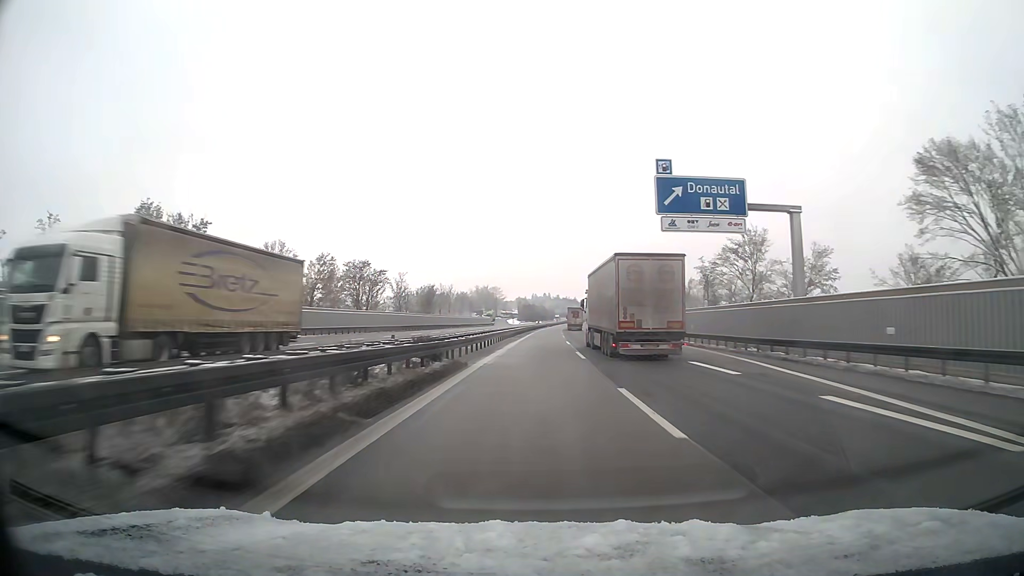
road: motorway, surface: asphalt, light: Day
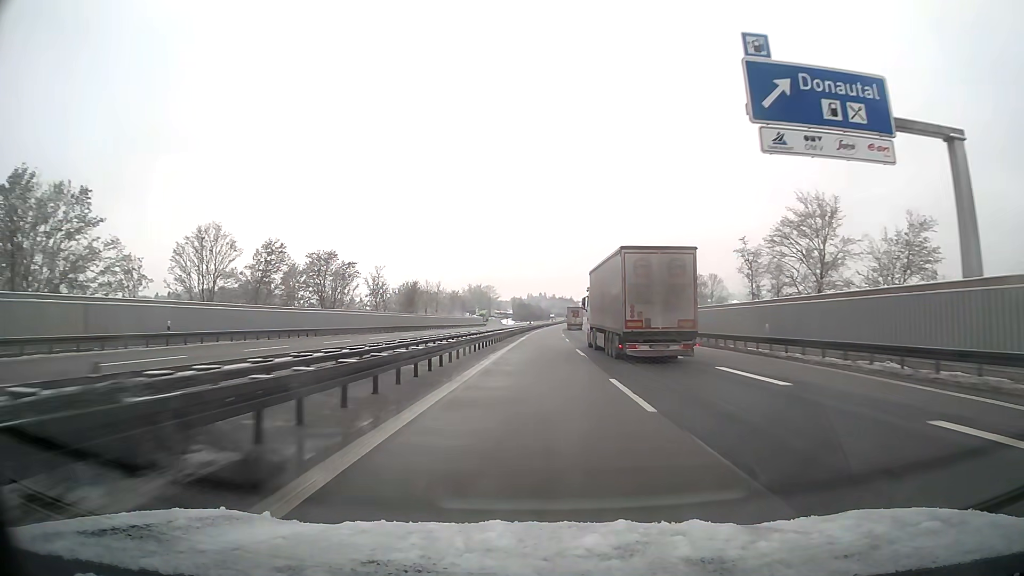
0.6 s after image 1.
(0.0, +15.8) m; 0°
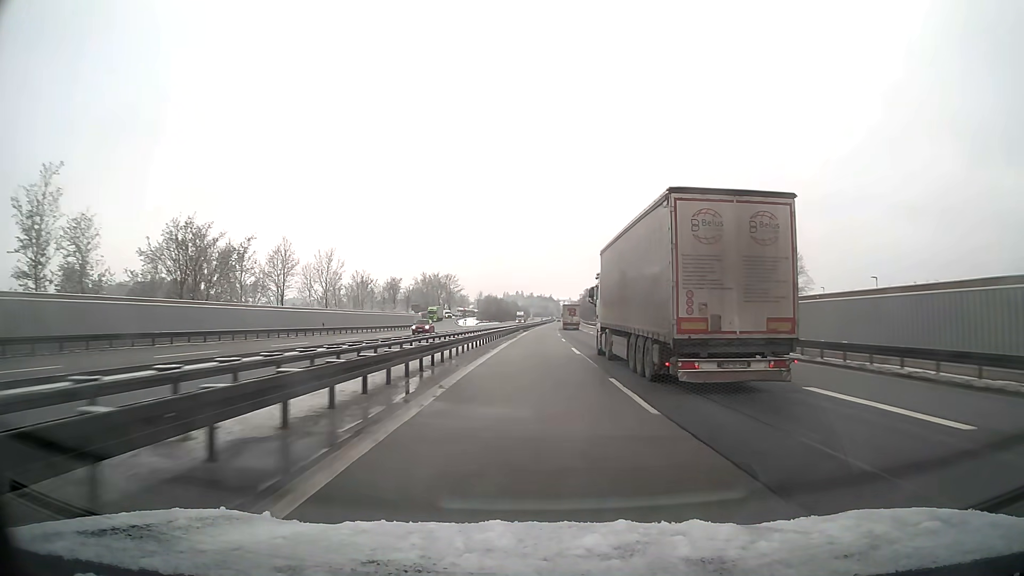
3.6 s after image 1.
(+1.4, +78.9) m; +2°
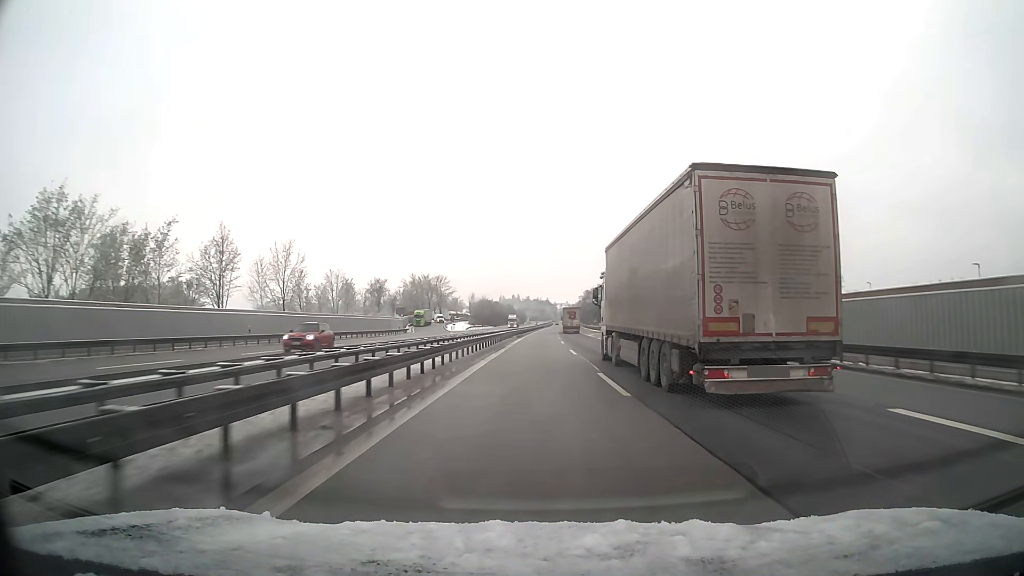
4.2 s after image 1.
(0.0, +15.8) m; 0°
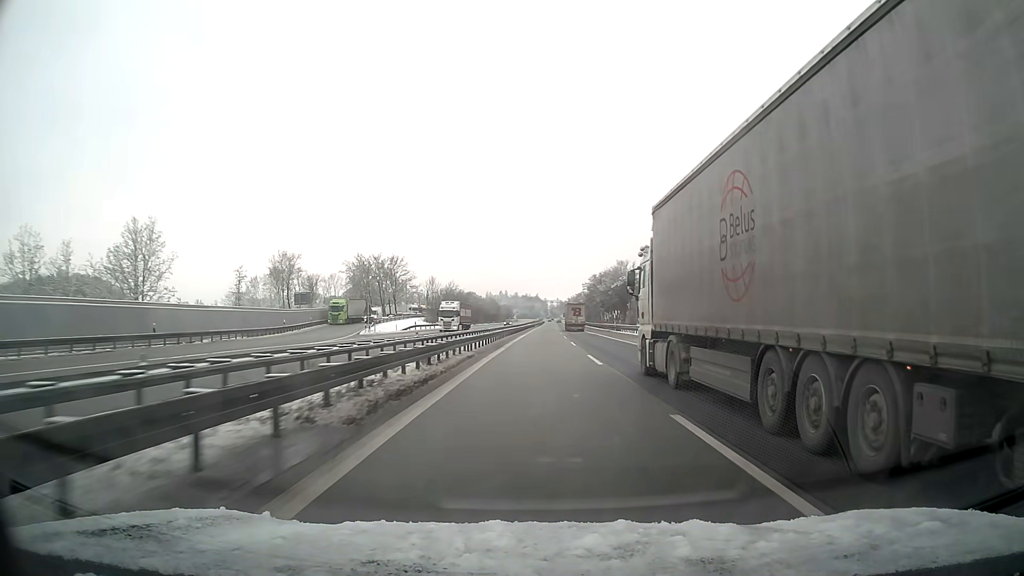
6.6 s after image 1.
(+0.5, +63.2) m; +1°
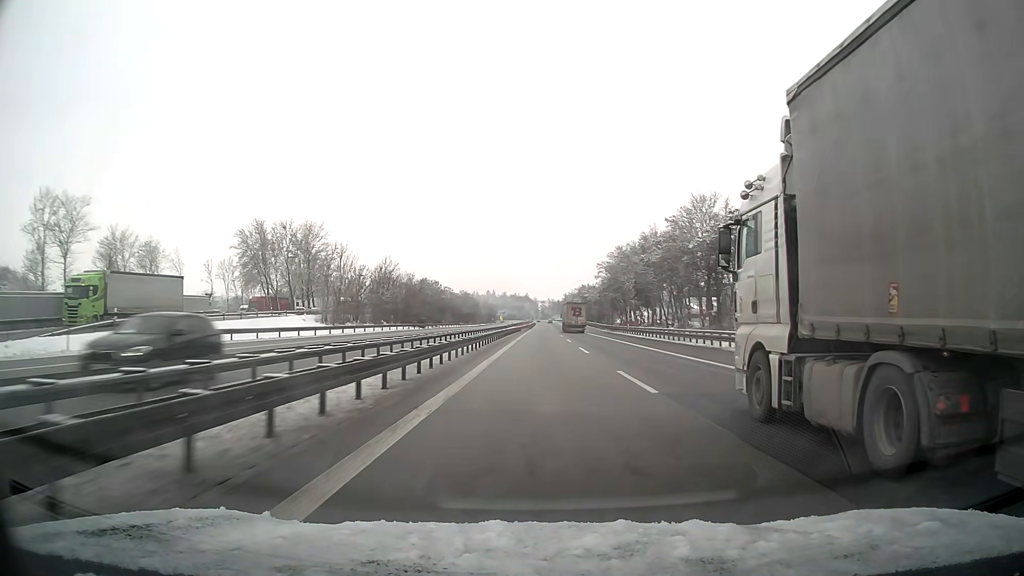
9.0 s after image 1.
(+0.5, +63.1) m; +1°
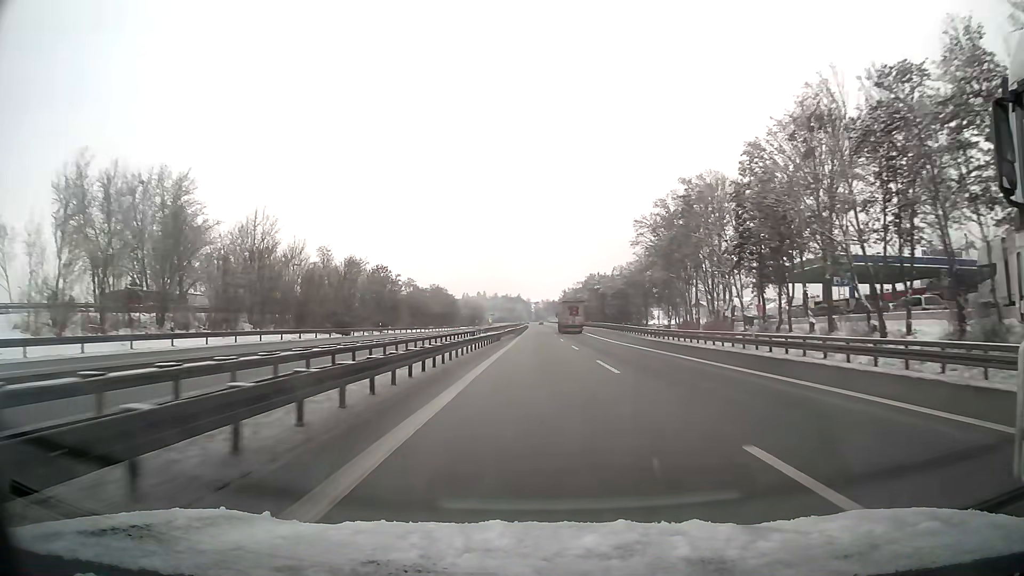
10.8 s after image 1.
(+0.2, +47.3) m; 0°
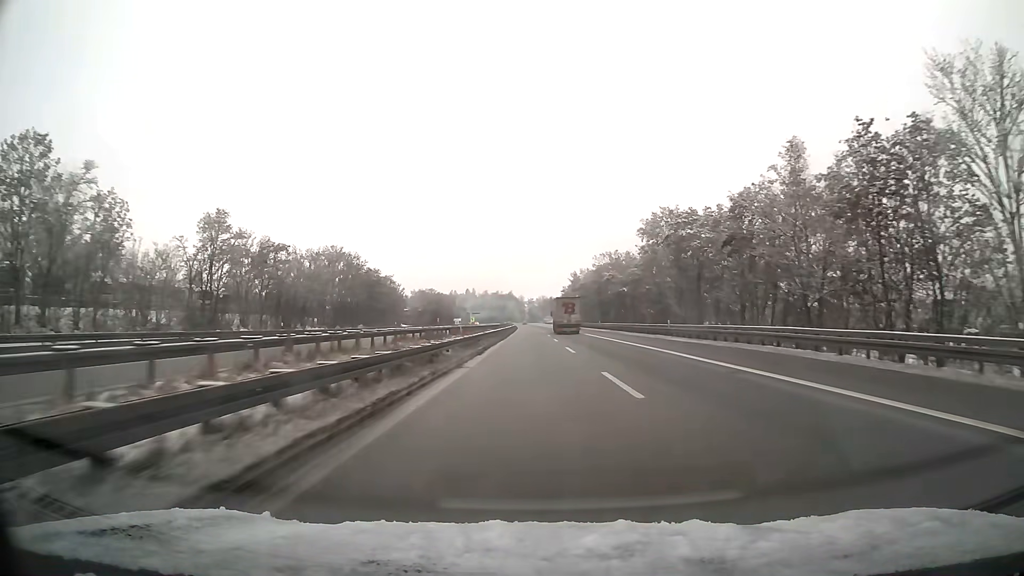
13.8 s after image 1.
(+0.3, +78.9) m; 0°
(0, +10) (0, +20) (0, +30) (0, +40) (0, +50) (0, +60) (0, +70) (0, +80) (0, +90) (0, +100) m
